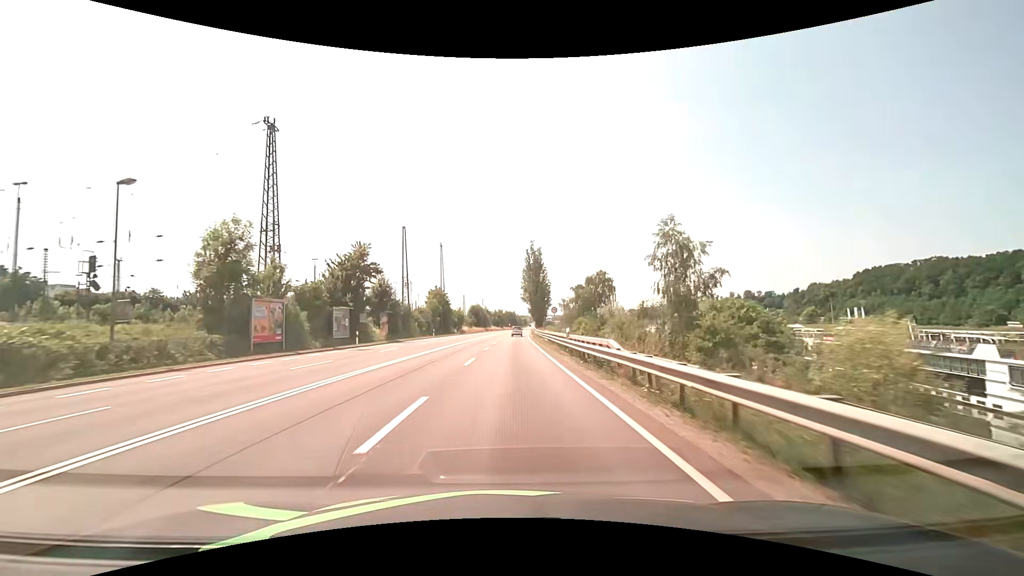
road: primary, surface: asphalt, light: Day
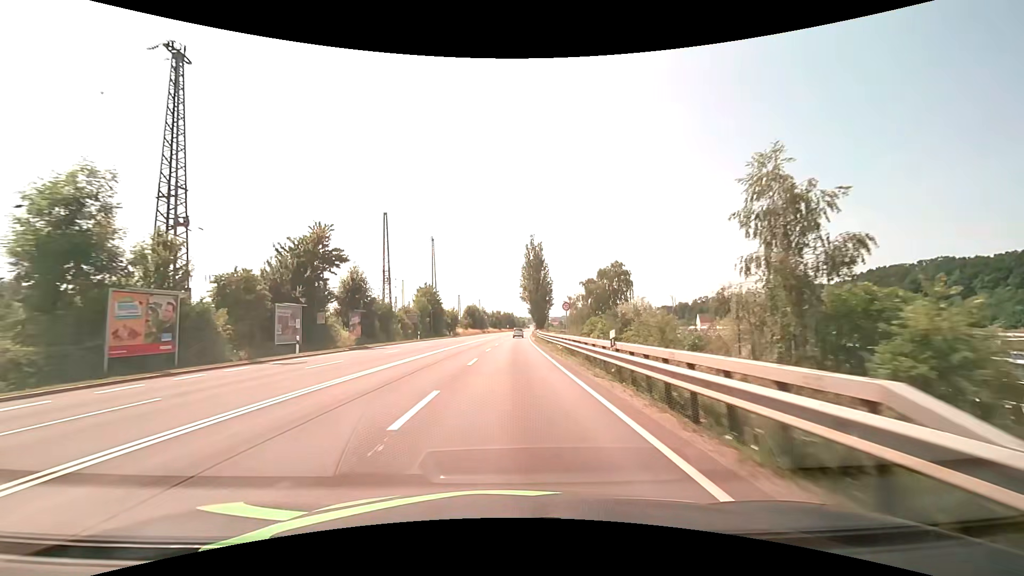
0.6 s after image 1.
(0.0, +10.8) m; 0°
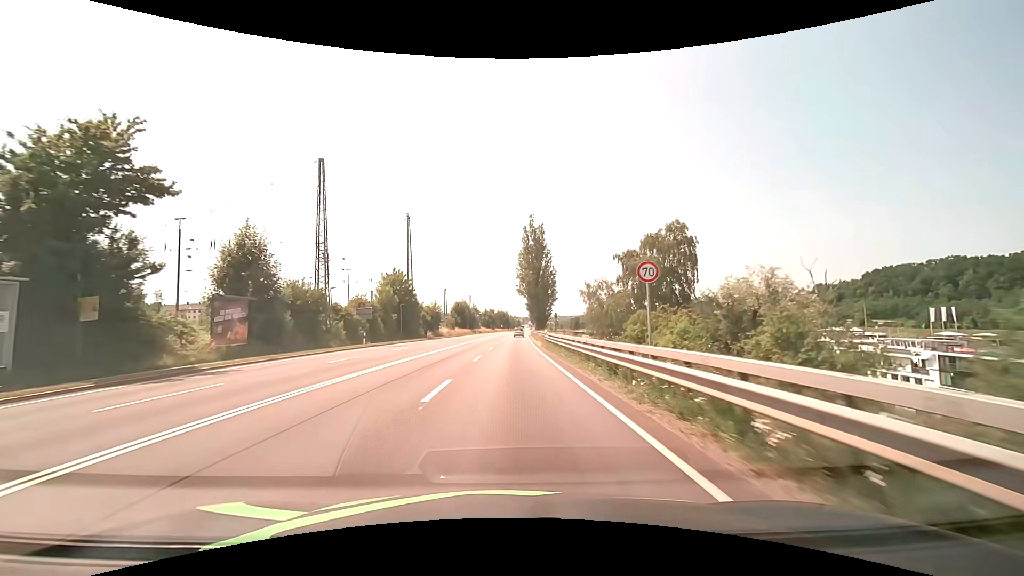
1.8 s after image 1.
(+0.1, +21.5) m; +1°
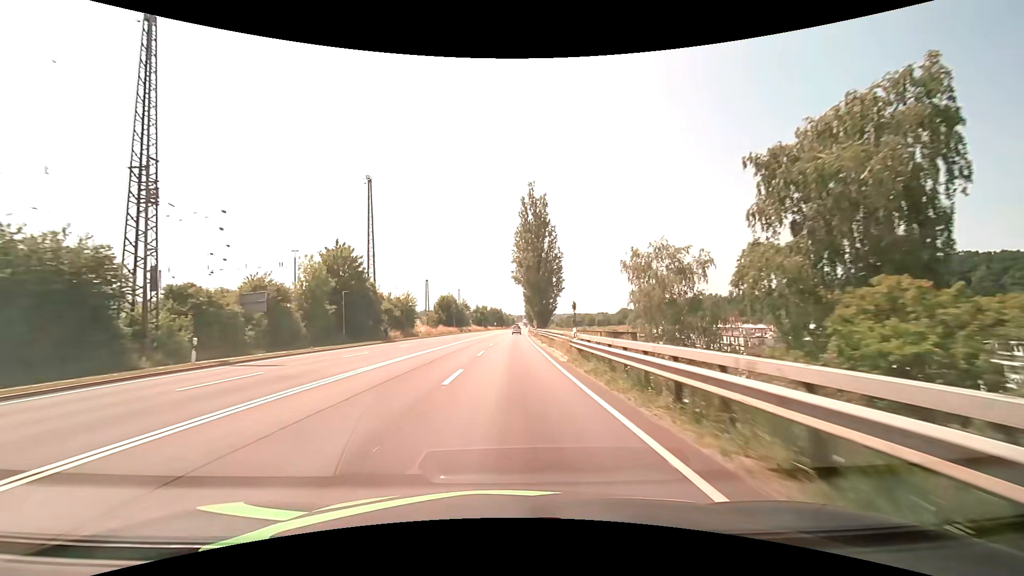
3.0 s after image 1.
(+0.1, +21.5) m; +1°
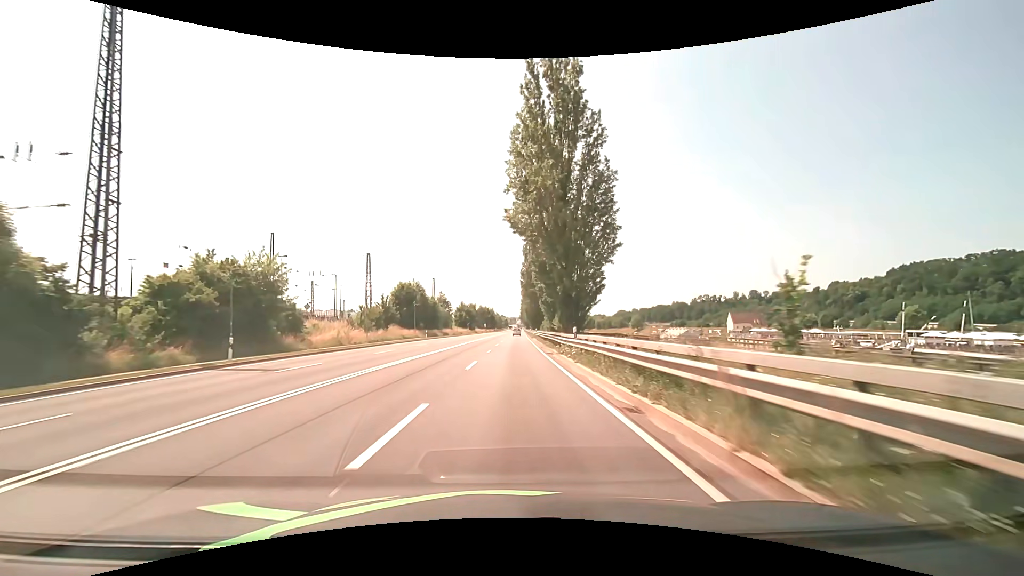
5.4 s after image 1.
(+0.4, +42.9) m; +1°
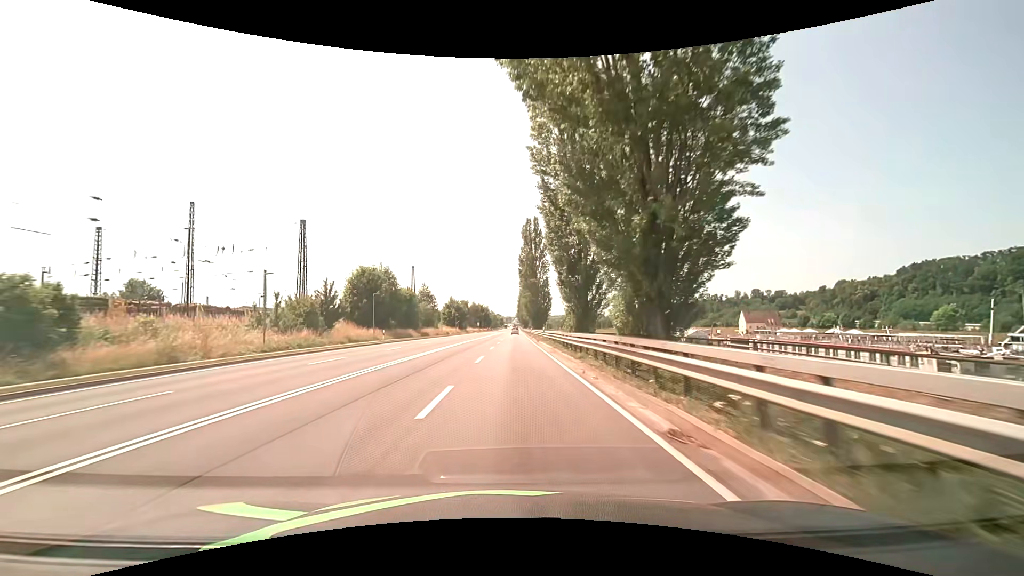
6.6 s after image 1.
(+0.1, +21.5) m; 0°
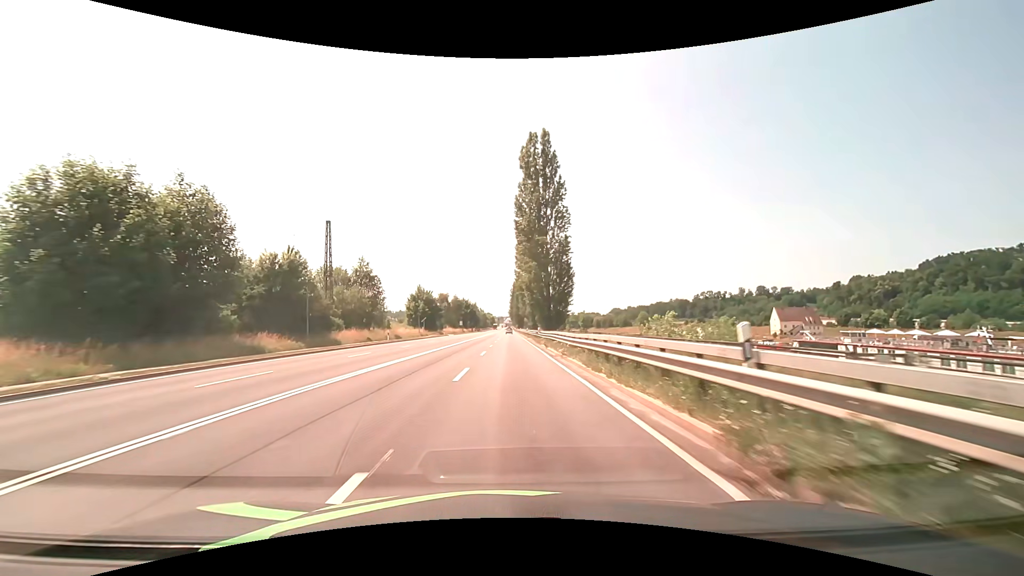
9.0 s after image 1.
(+0.4, +42.9) m; +1°
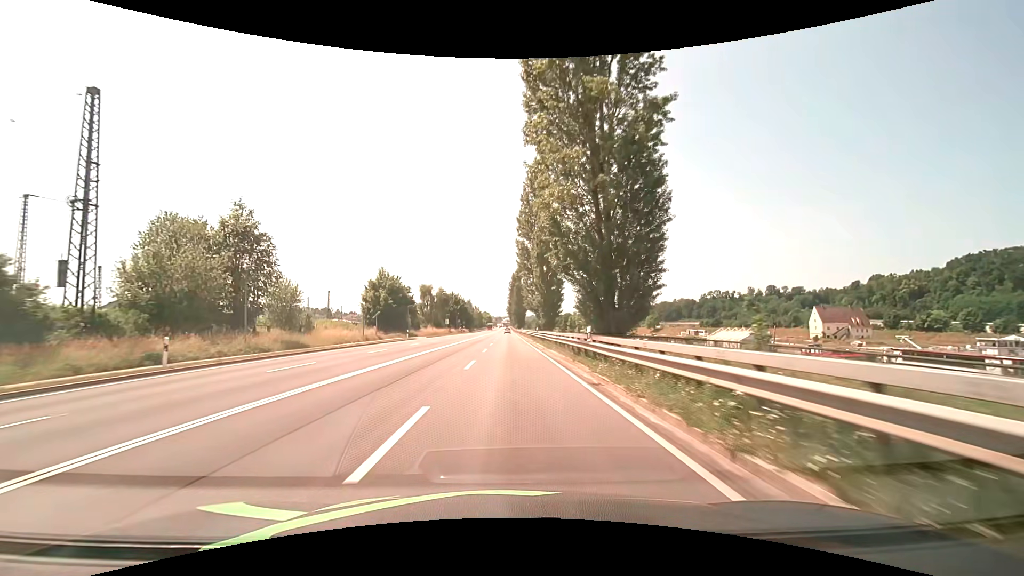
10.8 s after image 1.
(0.0, +32.2) m; 0°
(0, +10) (0, +20) (0, +30) (0, +40) (0, +50) (0, +60) (0, +70) (0, +80) (0, +90) (0, +100) m
